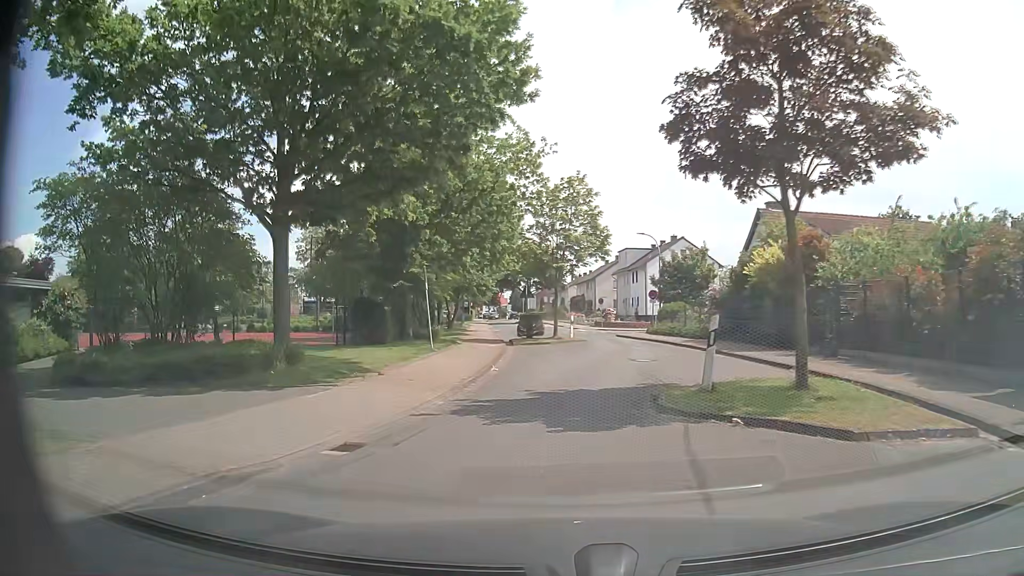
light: Day
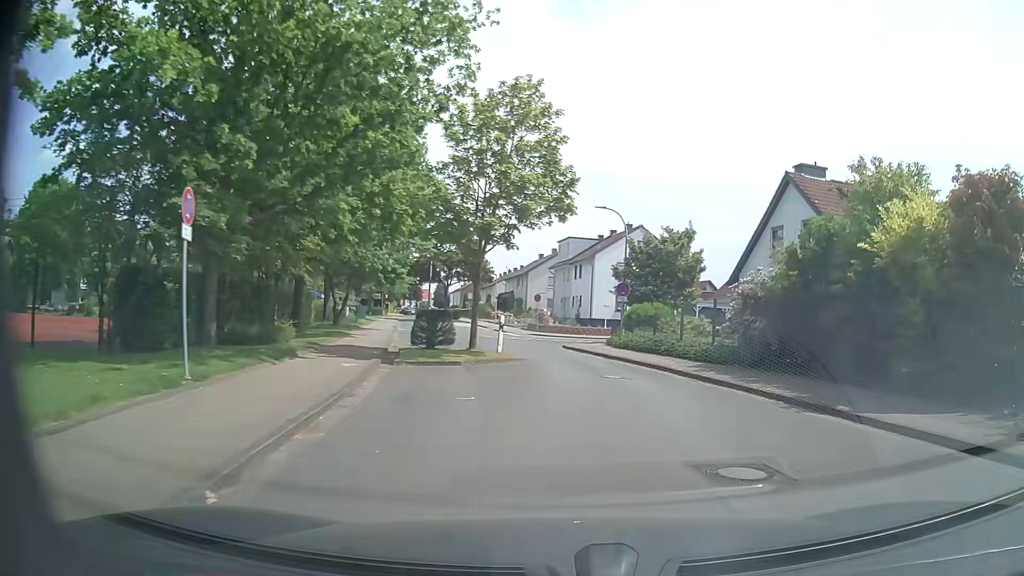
(+0.1, +13.8) m; +6°
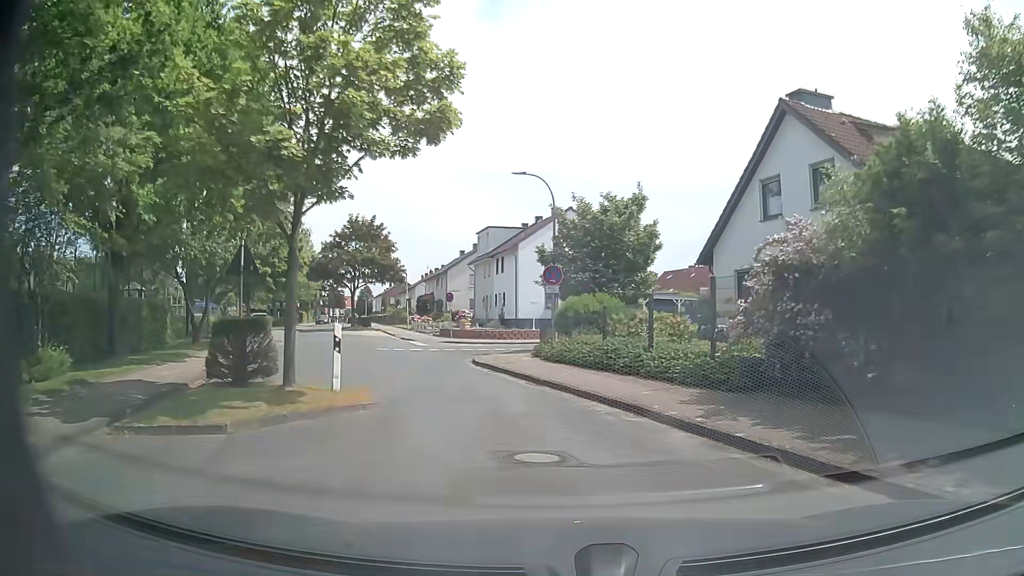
(+0.8, +8.9) m; +7°
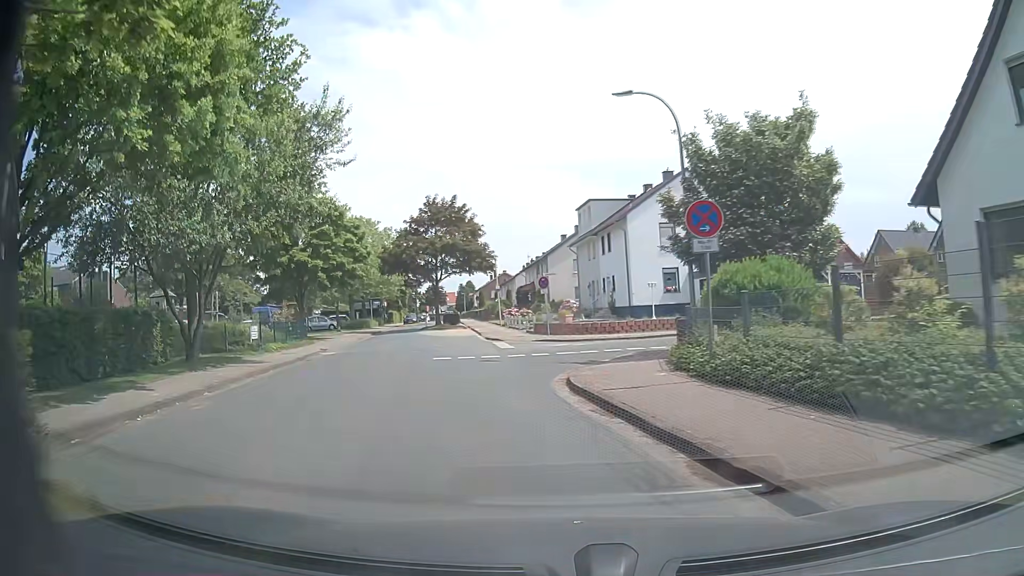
(-0.6, +9.2) m; -10°
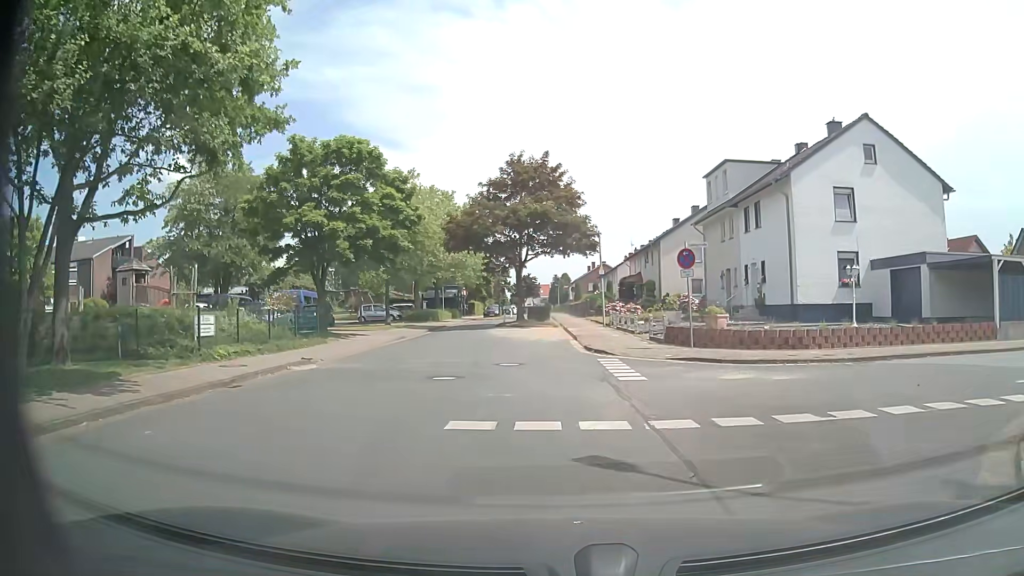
(-1.3, +12.7) m; -8°
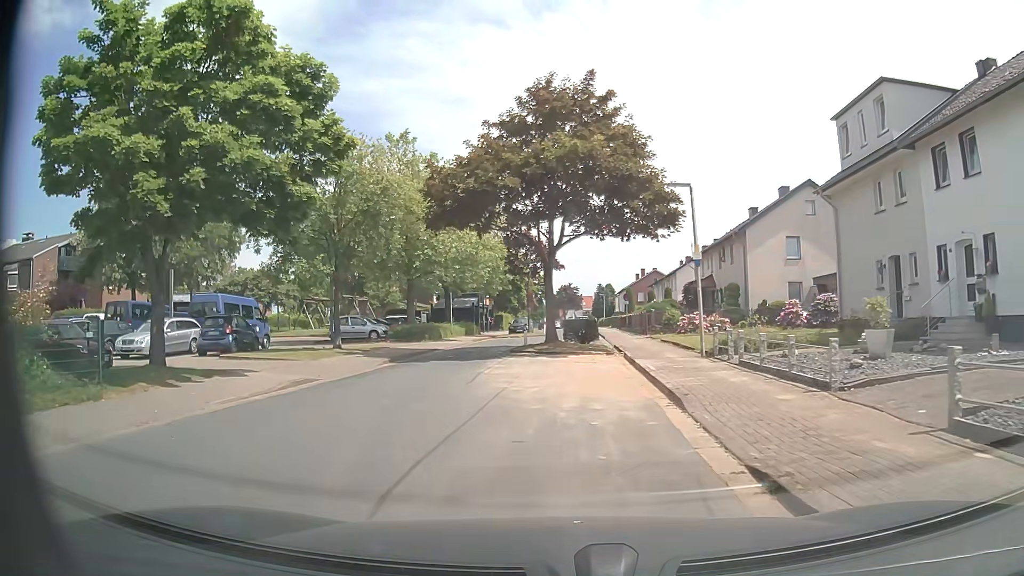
(-0.3, +16.4) m; -4°
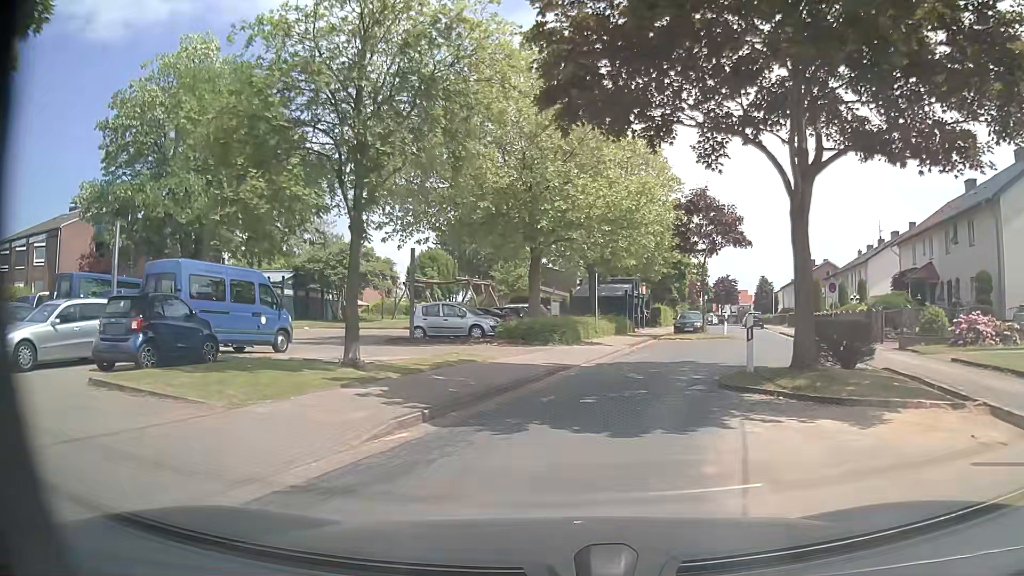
(-1.4, +13.5) m; -12°
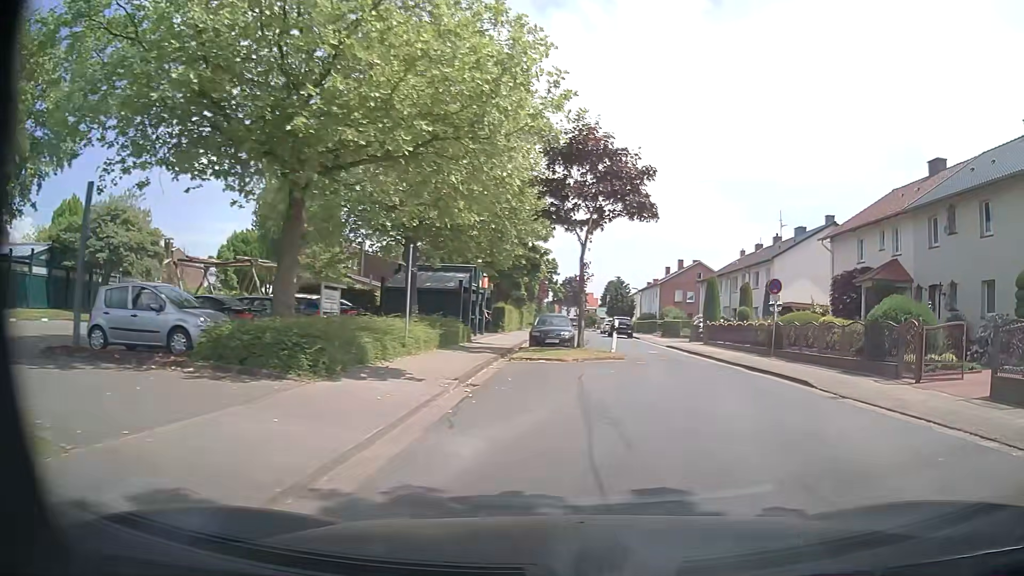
(+1.0, +12.9) m; +15°
(+1, +10) (+3, +20) (+4, +30) (+3, +40) (+1, +49) (+1, +59) (+1, +69) (+2, +79) (+3, +89) (+3, +99) m
